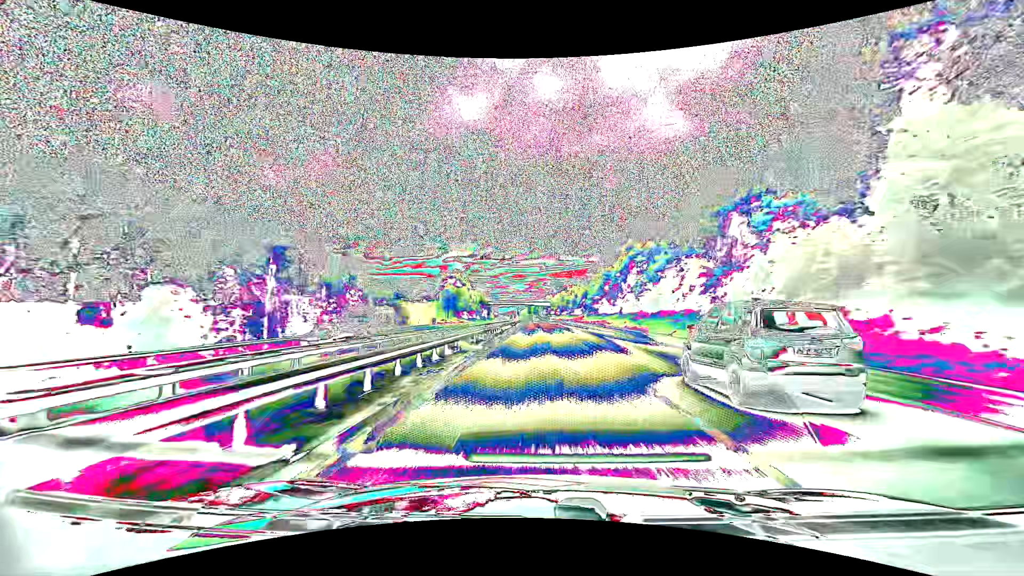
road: motorway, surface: asphalt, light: Day
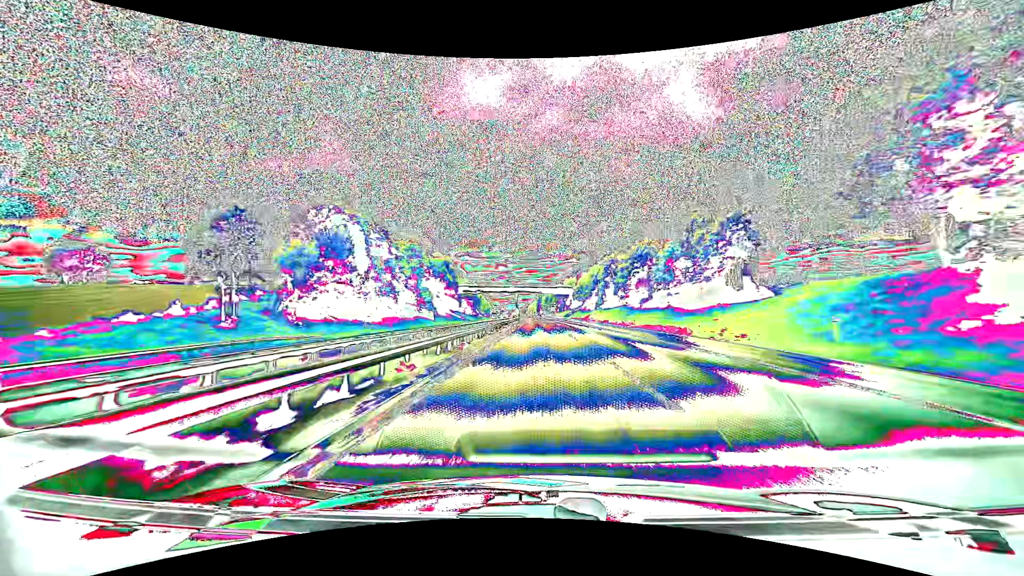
(-0.9, +119.3) m; -1°
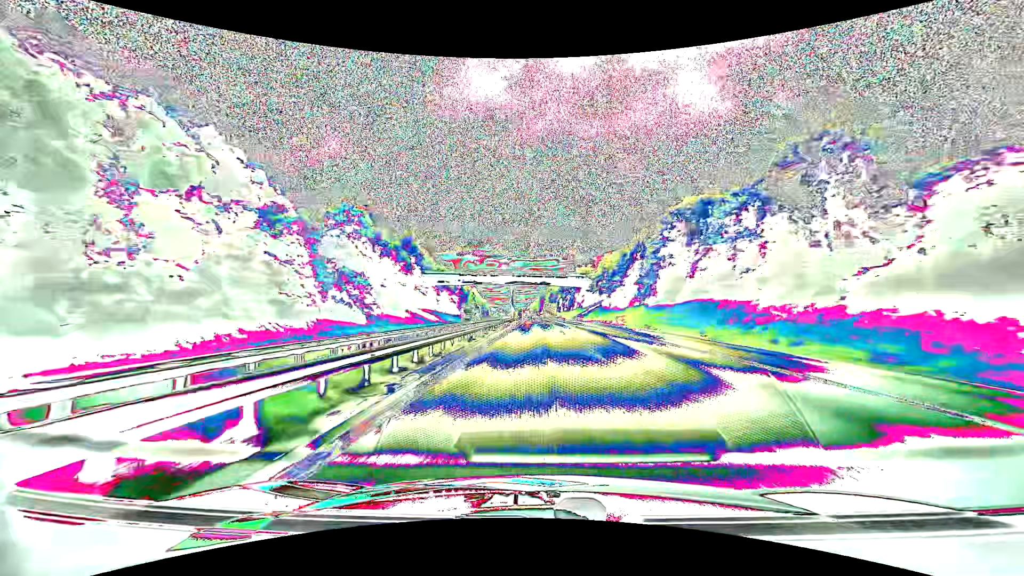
(-0.2, +46.6) m; 0°
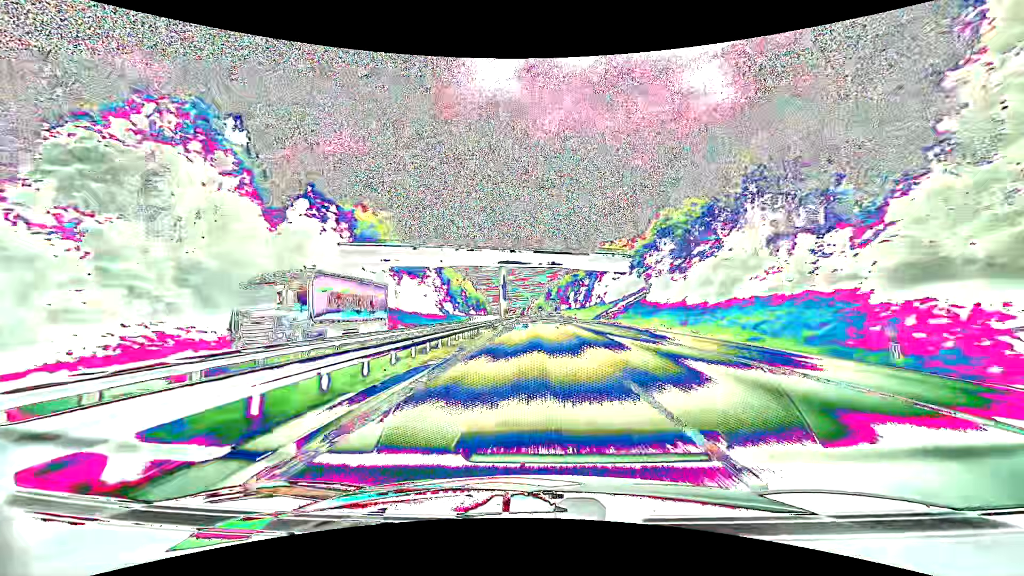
(-0.3, +45.5) m; -1°
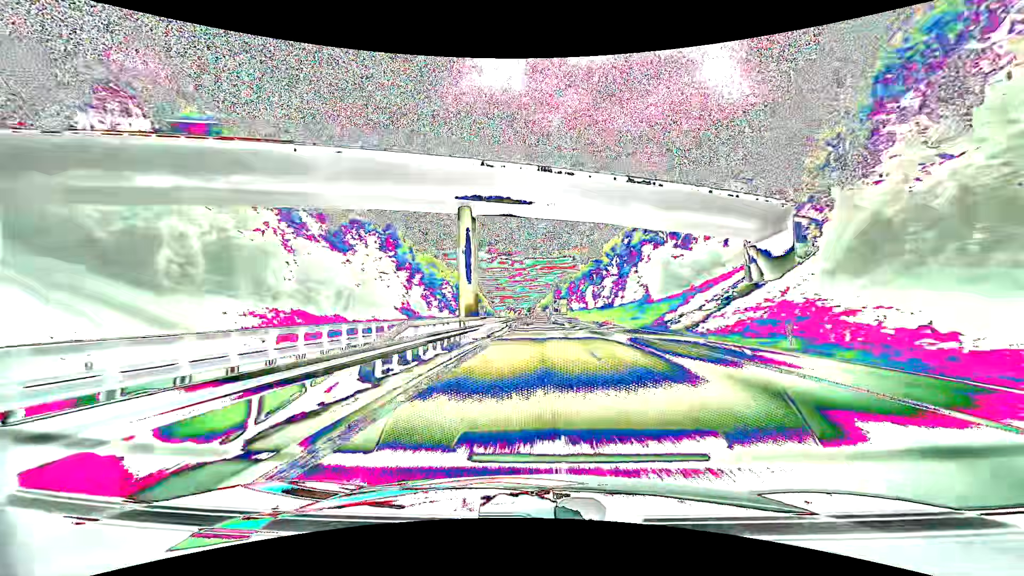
(-0.3, +44.5) m; -1°
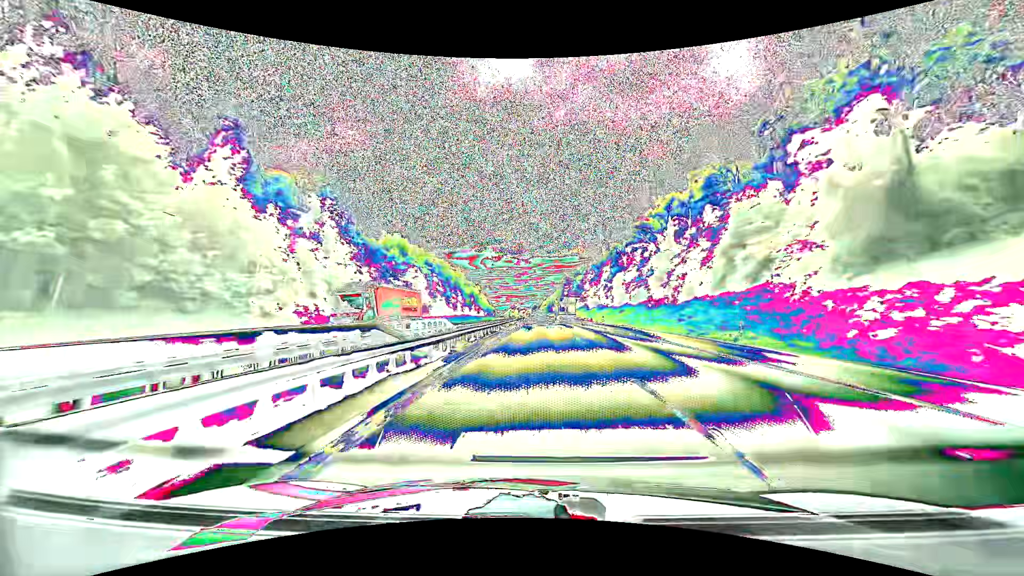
(-0.2, +43.5) m; -1°
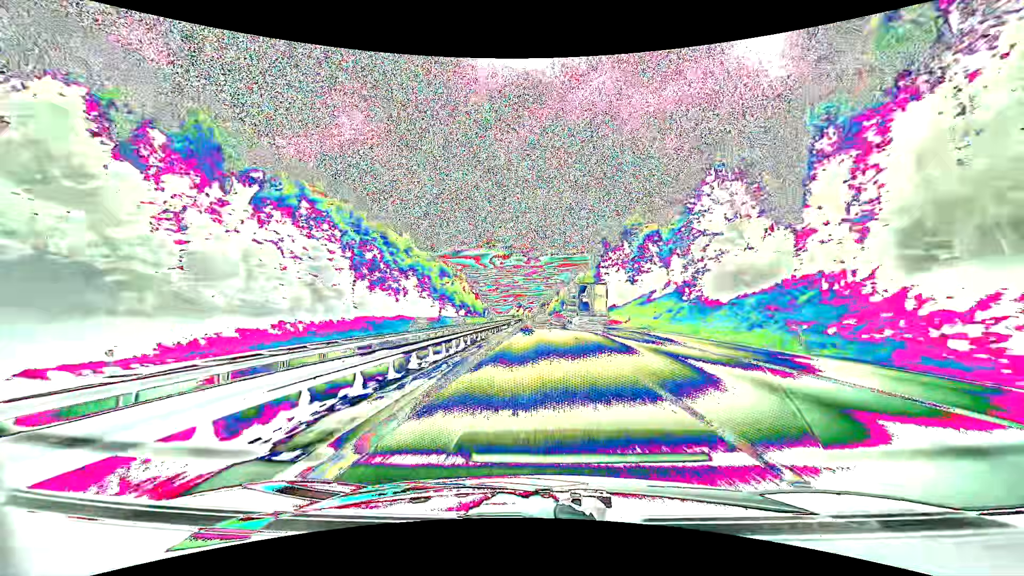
(-0.7, +106.1) m; -1°
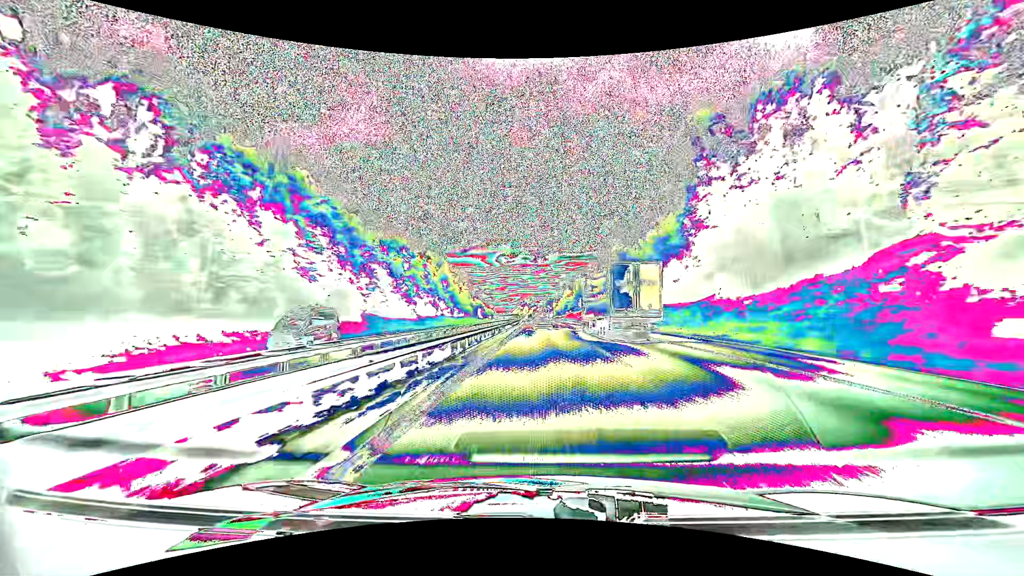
(-0.5, +62.5) m; -1°
(0, +10) (0, +20) (0, +30) (0, +40) (0, +50) (0, +60) (0, +70) (0, +80) (-1, +90) (-1, +100) m
